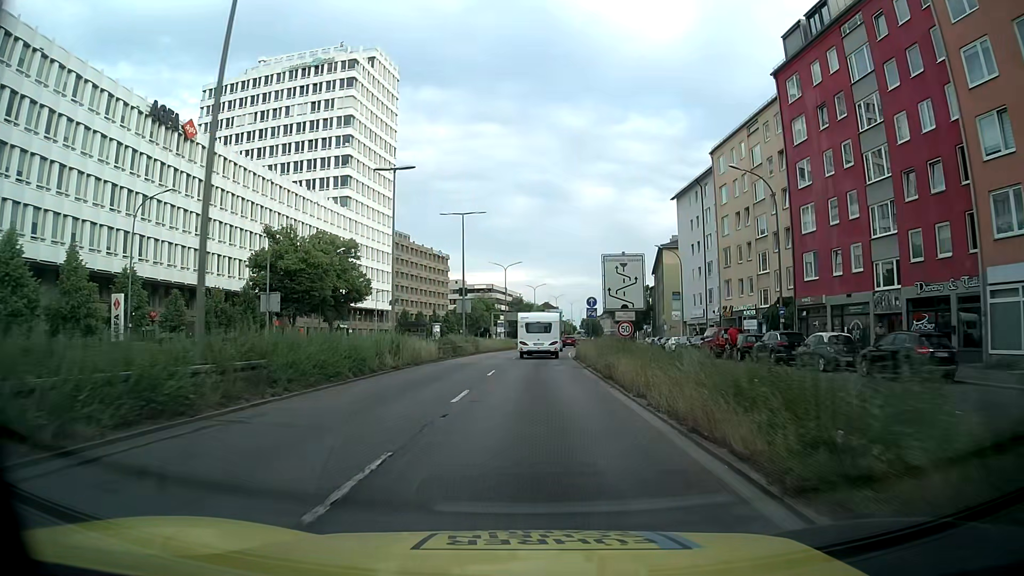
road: trunk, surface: asphalt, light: Day
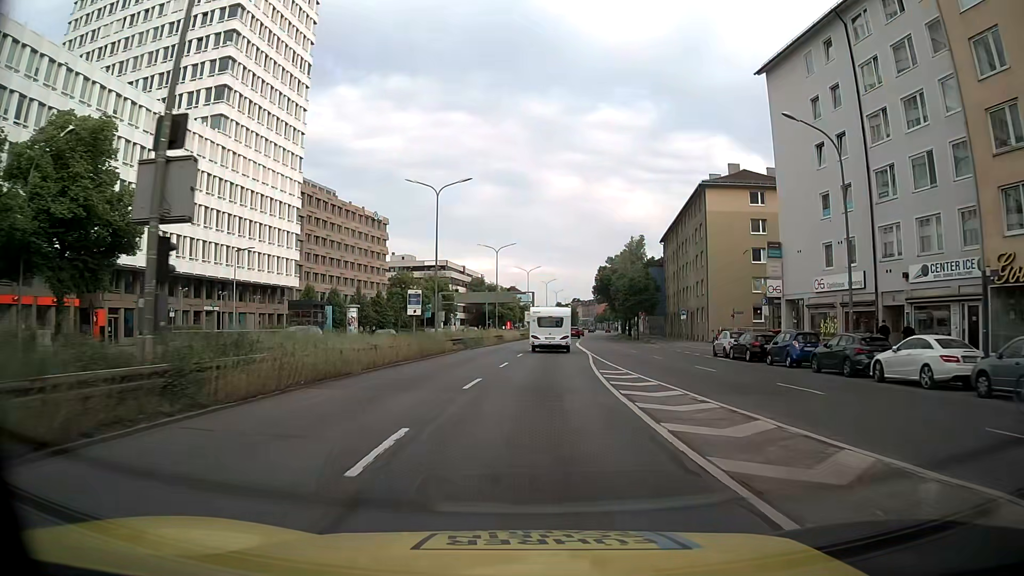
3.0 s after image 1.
(+0.7, +41.0) m; +3°
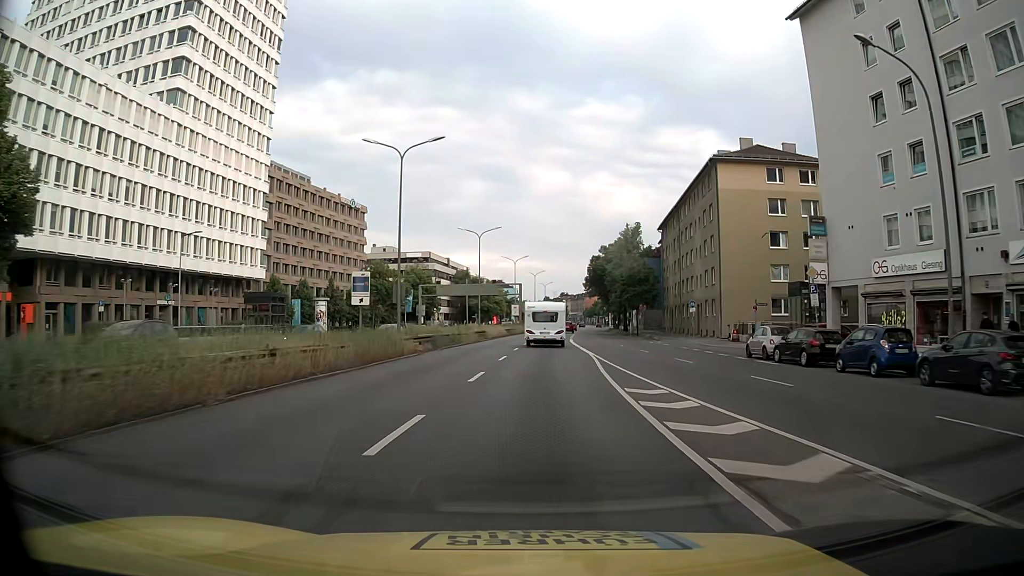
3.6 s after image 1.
(0.0, +8.3) m; 0°
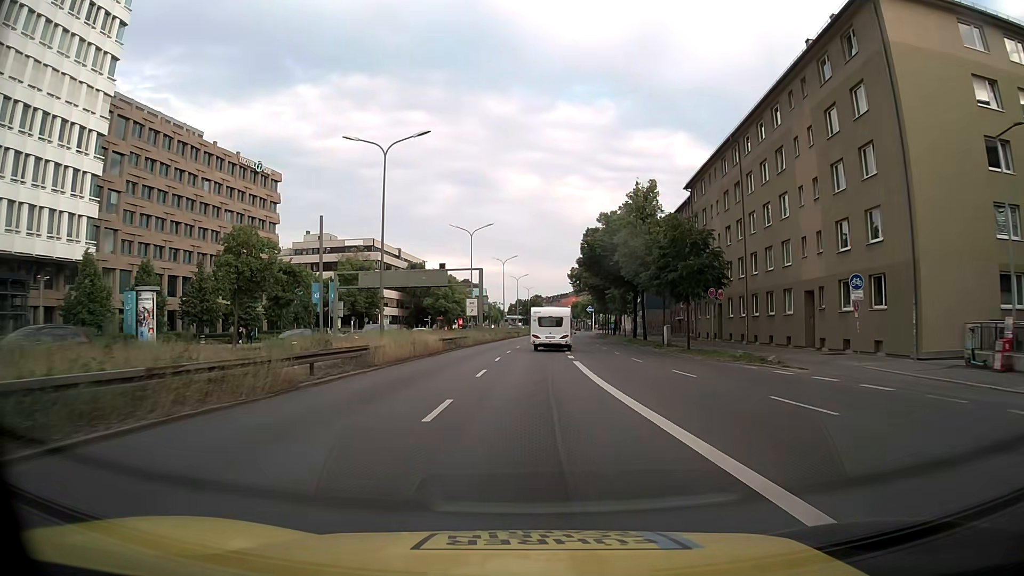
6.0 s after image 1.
(+0.9, +33.1) m; +2°
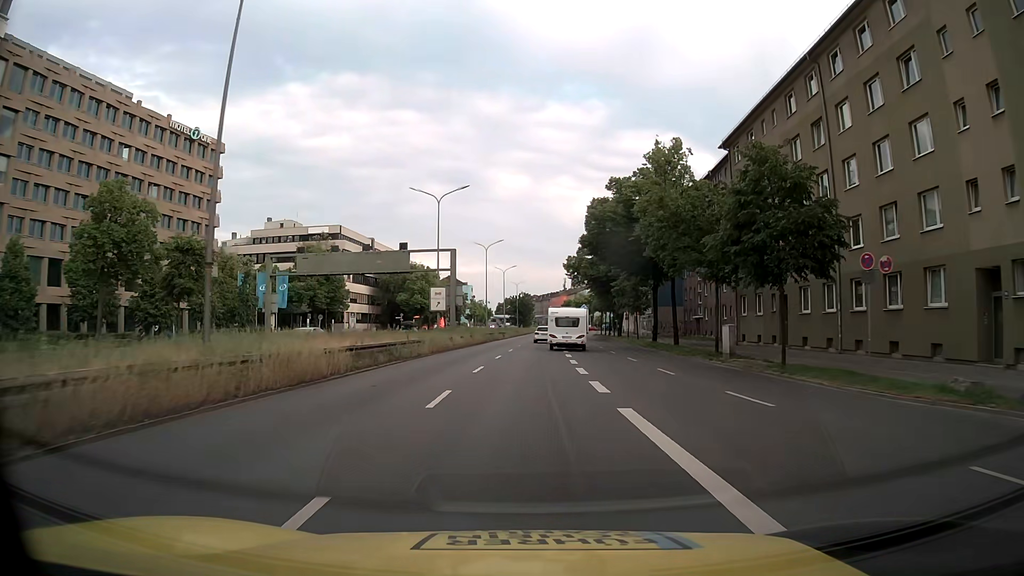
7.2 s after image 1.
(+0.2, +16.5) m; +1°
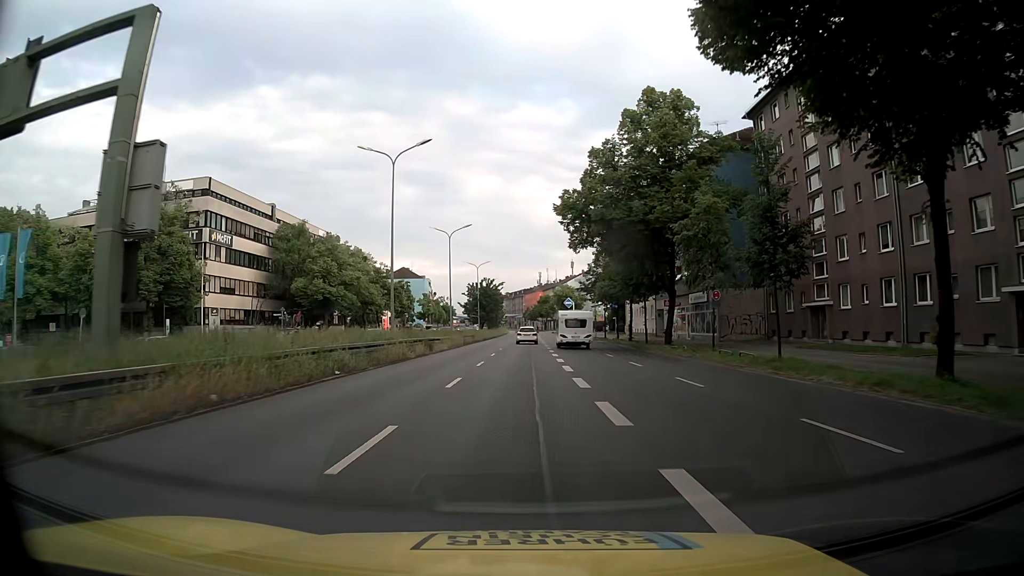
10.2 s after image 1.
(+0.8, +41.3) m; +2°
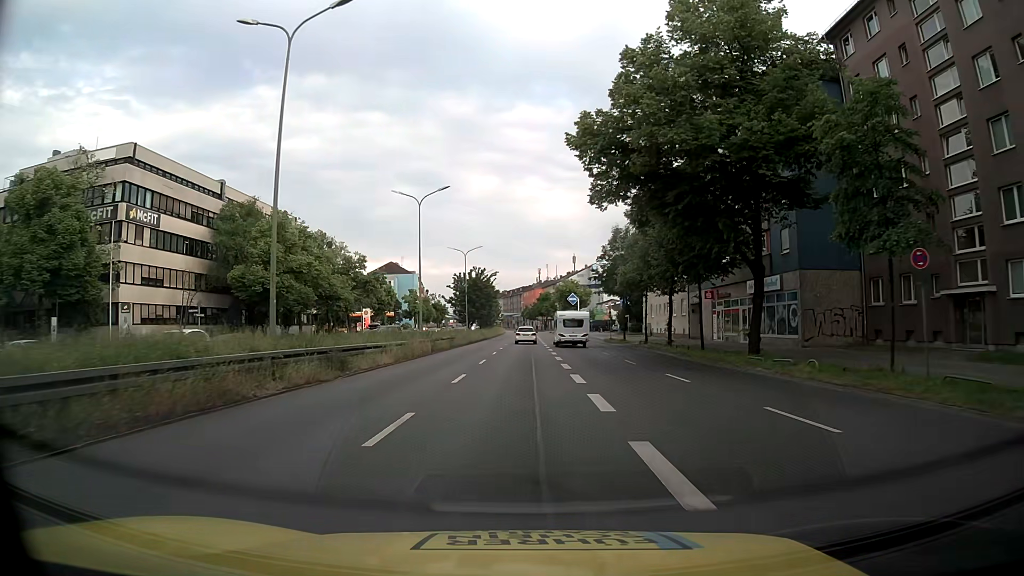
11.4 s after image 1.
(+0.1, +16.5) m; 0°
(0, +10) (0, +20) (0, +30) (0, +40) (0, +50) (0, +60) (0, +70) (0, +80) (0, +90) (0, +100) m
